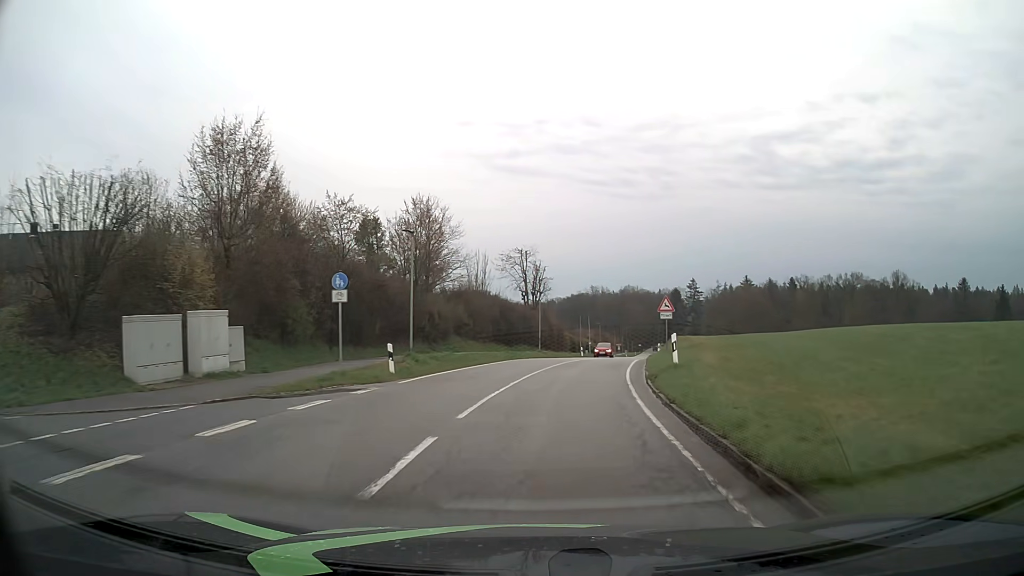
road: tertiary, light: Day
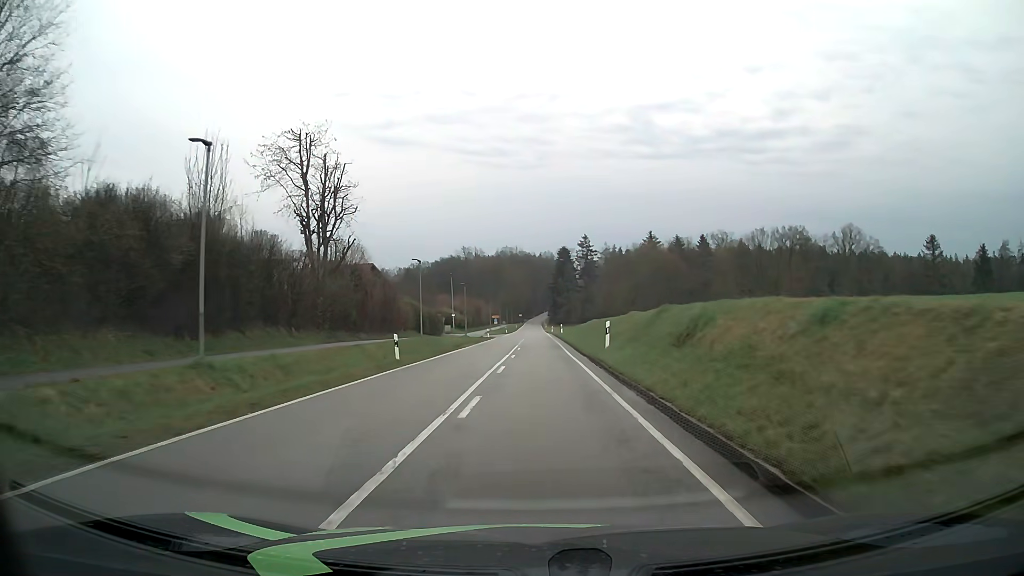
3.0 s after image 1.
(+4.9, +42.1) m; +10°
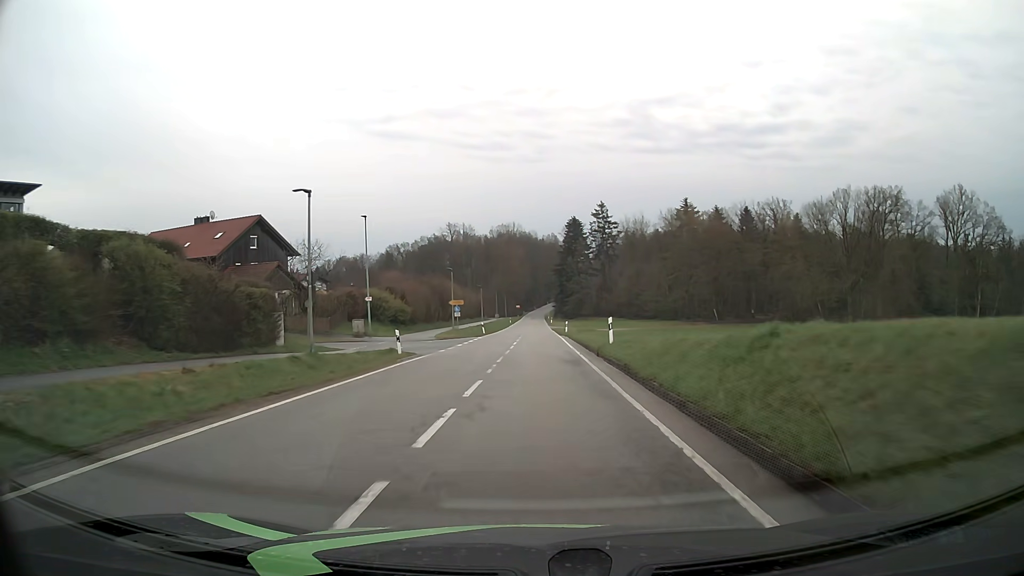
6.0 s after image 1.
(+0.3, +47.6) m; 0°
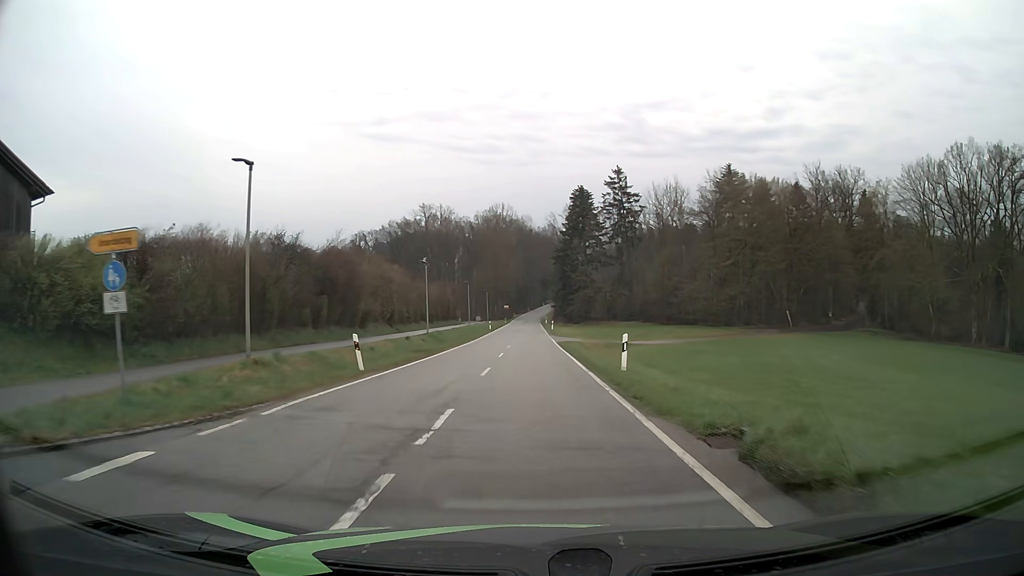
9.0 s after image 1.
(+0.3, +39.8) m; +1°
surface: asphalt
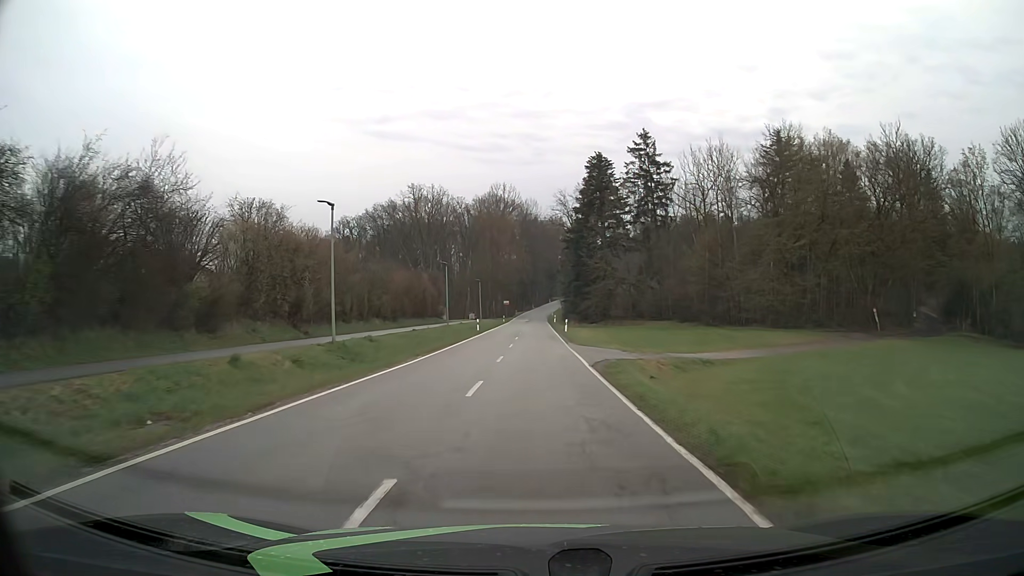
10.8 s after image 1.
(-0.1, +23.1) m; 0°
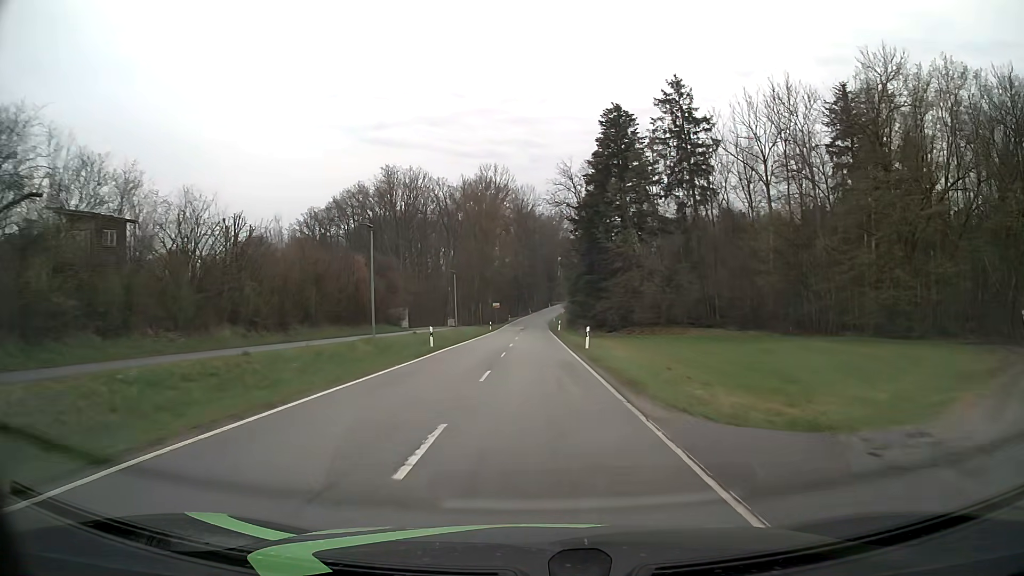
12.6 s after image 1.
(0.0, +24.3) m; 0°
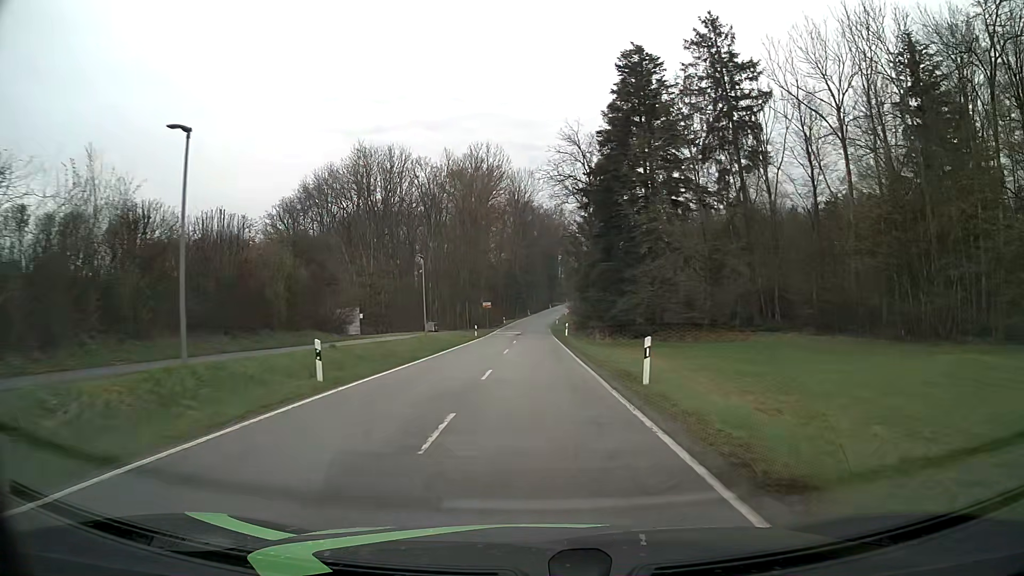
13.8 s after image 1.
(0.0, +16.7) m; 0°
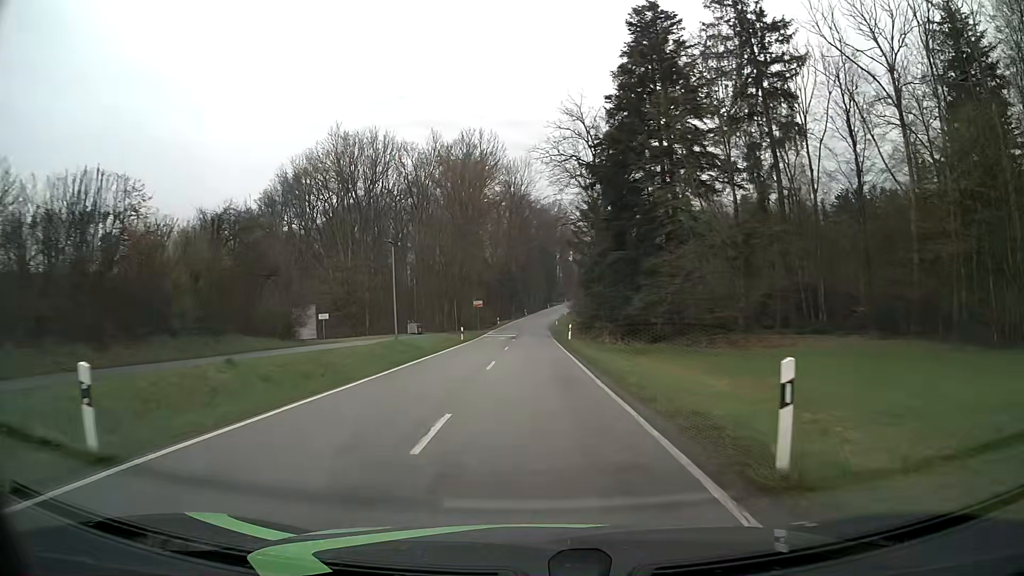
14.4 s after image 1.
(0.0, +8.5) m; 0°
(0, +10) (0, +20) (0, +30) (0, +40) (0, +50) (0, +60) (0, +70) (0, +80) (+1, +90) (+1, +100) m
